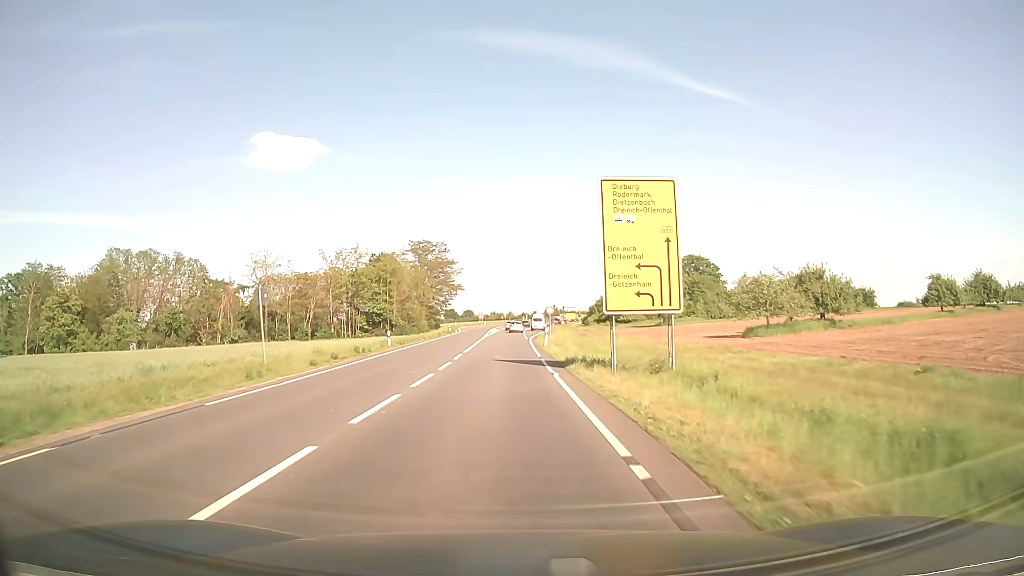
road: primary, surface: asphalt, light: Day
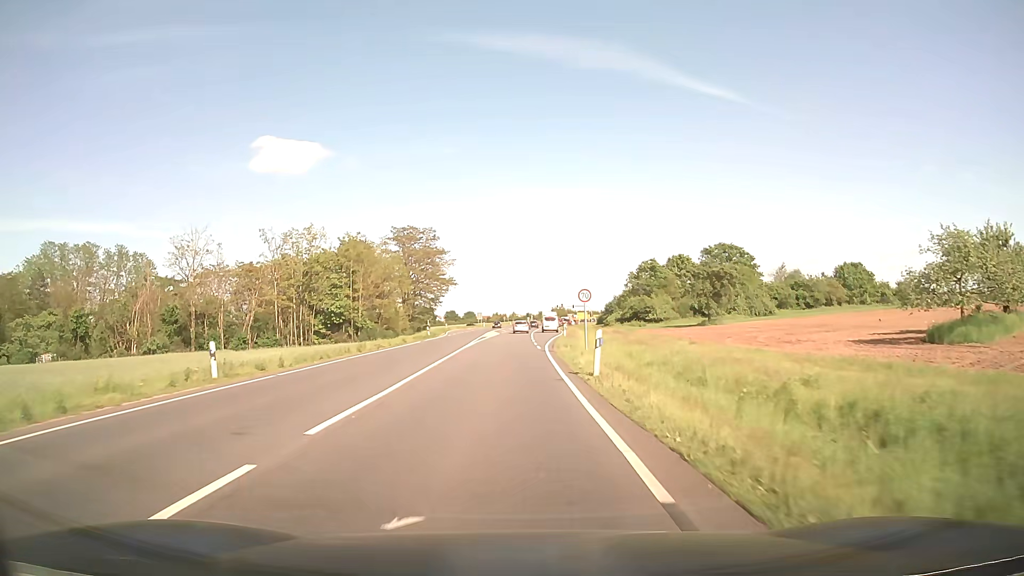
(-0.1, +25.6) m; 0°
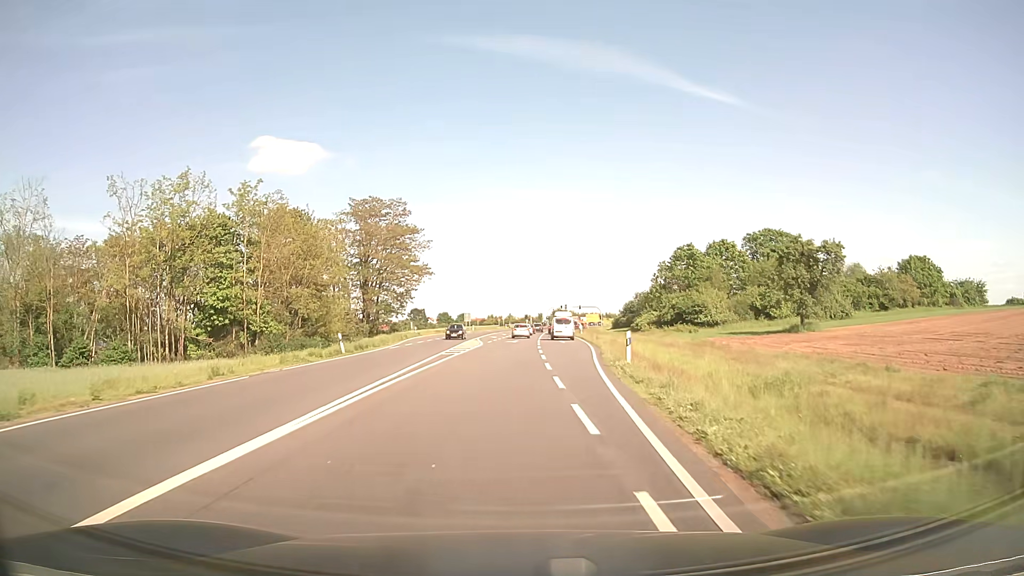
(0.0, +31.4) m; 0°
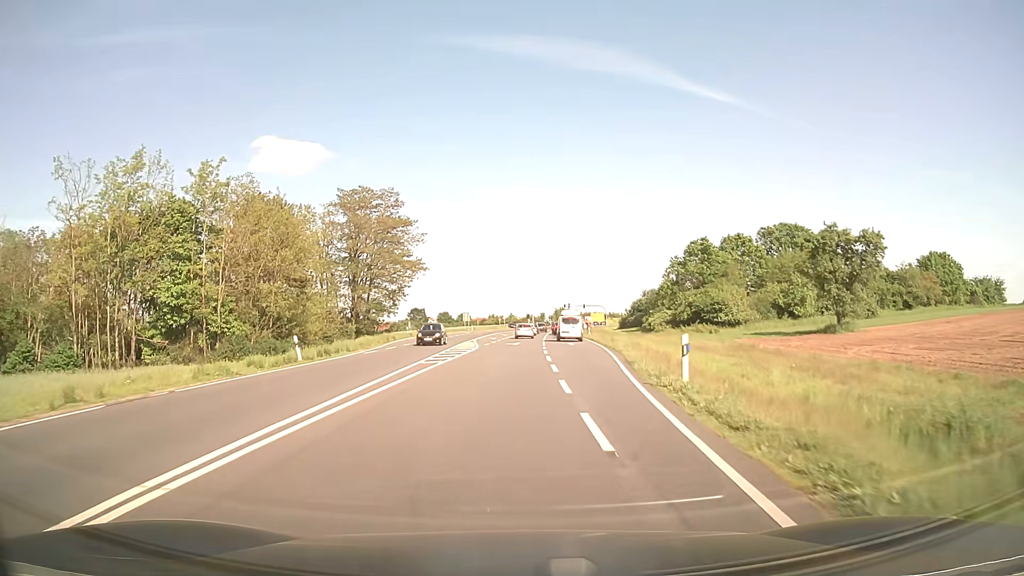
(0.0, +7.1) m; 0°
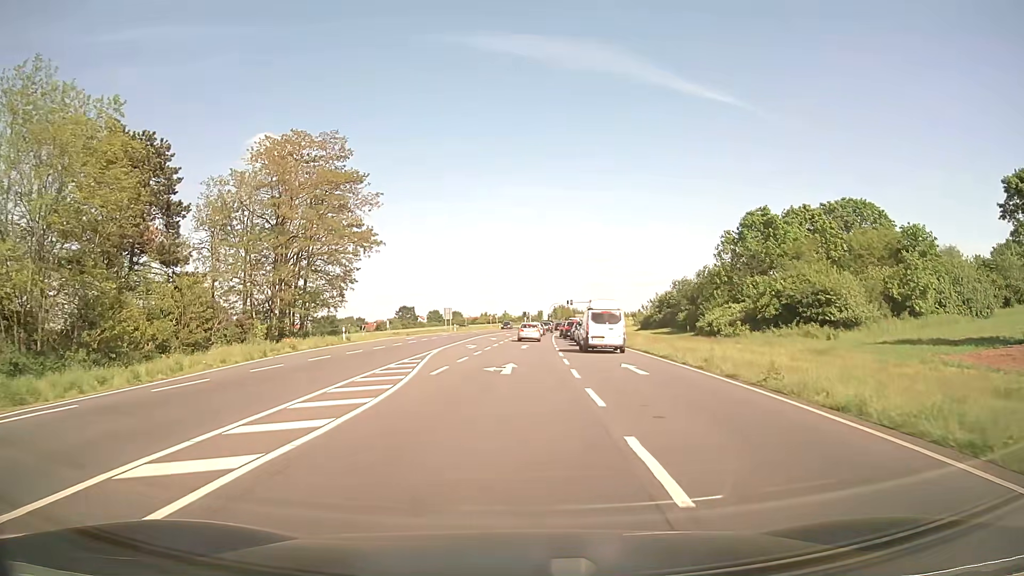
(0.0, +26.2) m; 0°
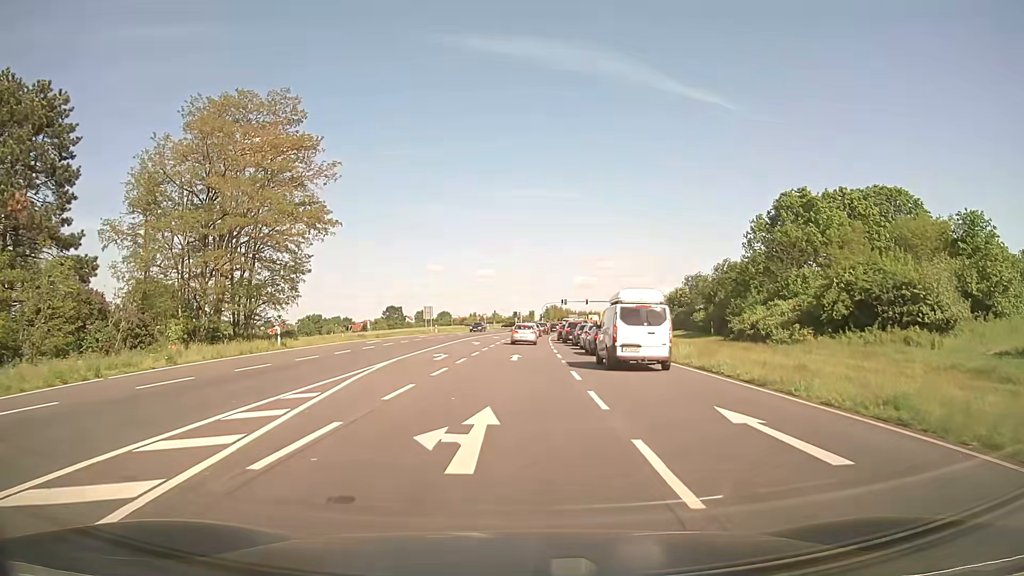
(+0.1, +11.9) m; +1°
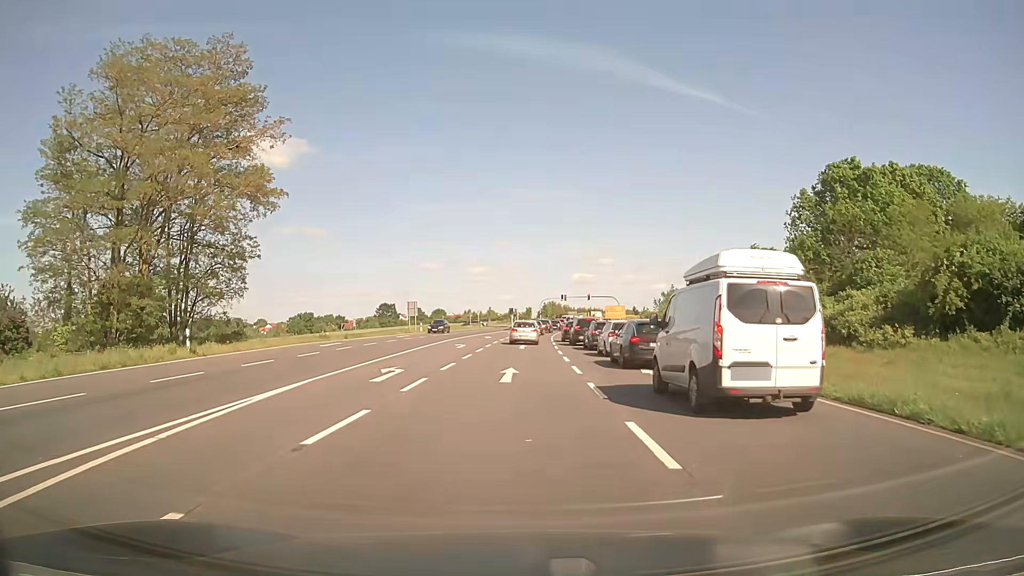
(+0.1, +10.6) m; +1°
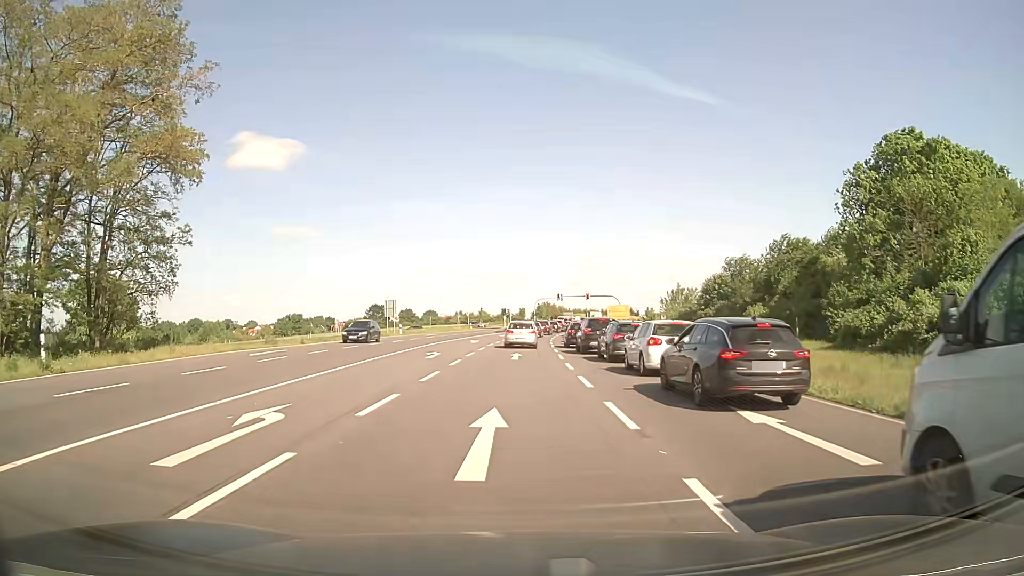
(0.0, +9.3) m; 0°
(0, +10) (0, +20) (0, +30) (+1, +40) (+1, +50) (+1, +60) (+2, +70) (+3, +80) (+5, +90) (+7, +100) m
